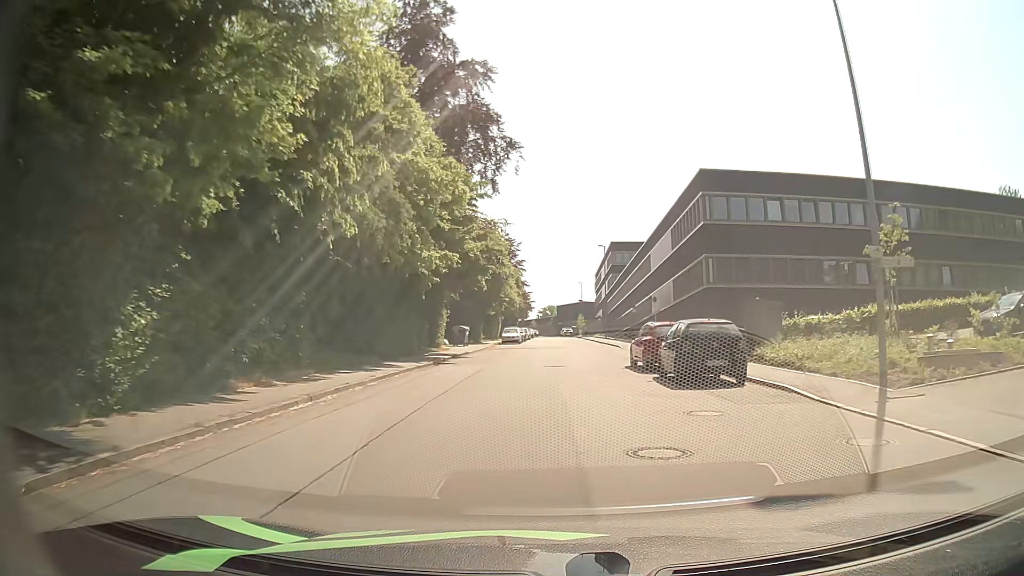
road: residential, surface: asphalt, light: Day
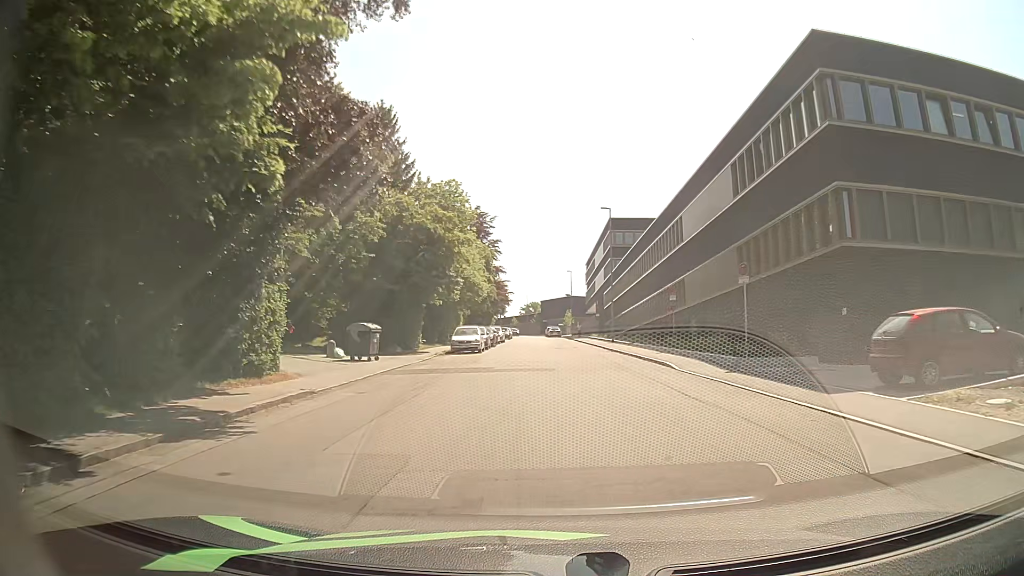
(0.0, +22.9) m; 0°
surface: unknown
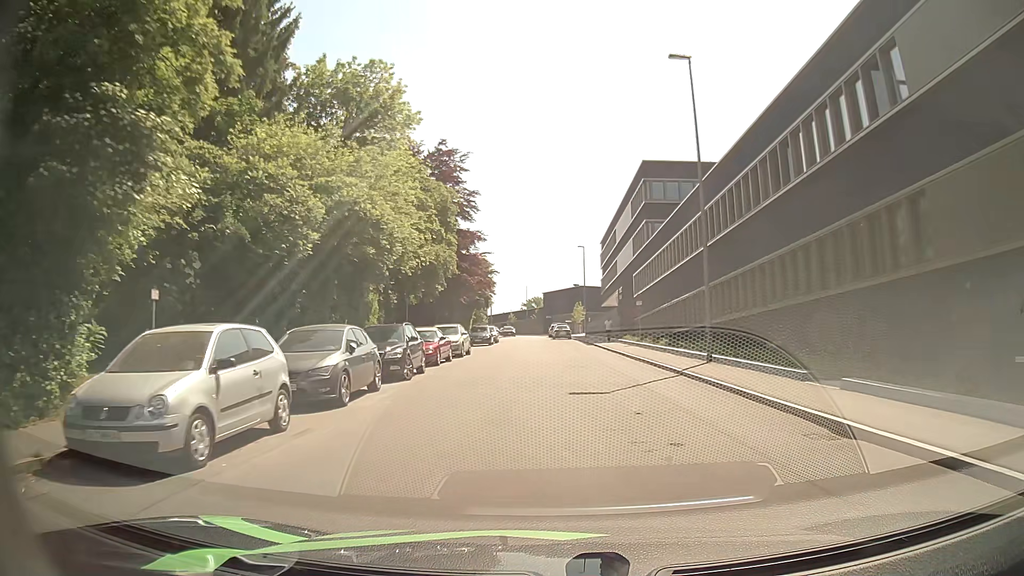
(+0.3, +29.7) m; 0°
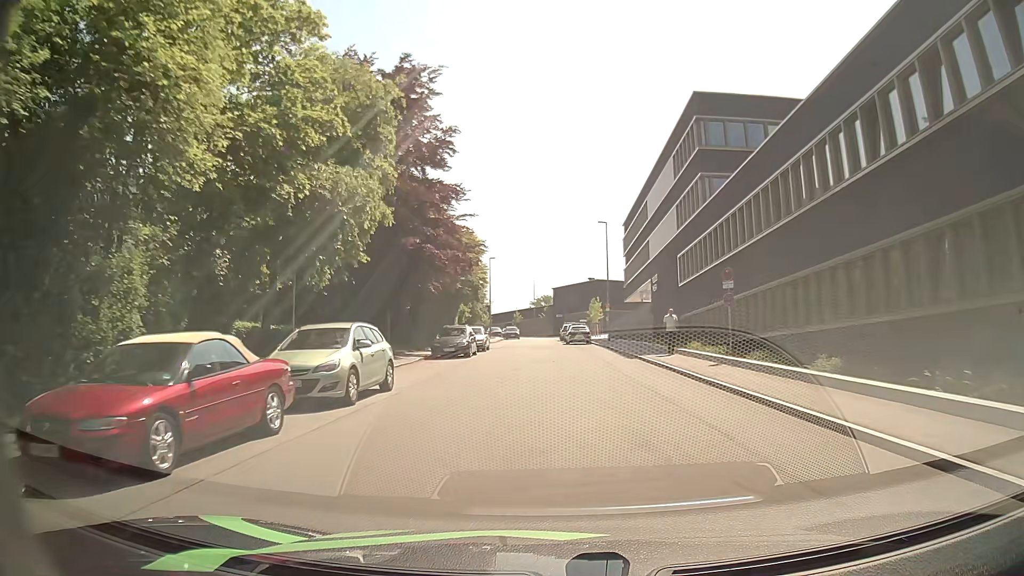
(0.0, +18.1) m; 0°
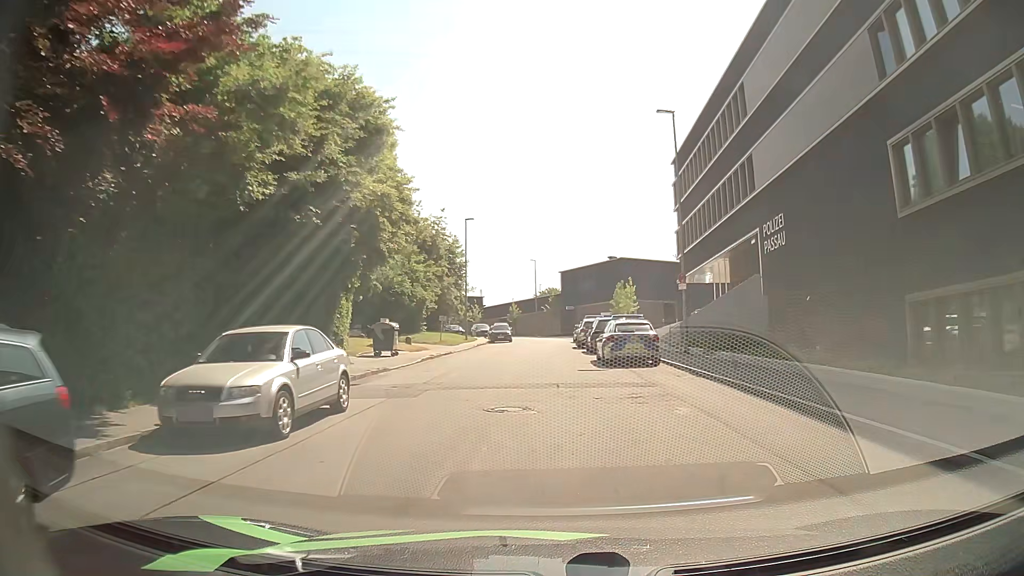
(-0.2, +30.0) m; -1°
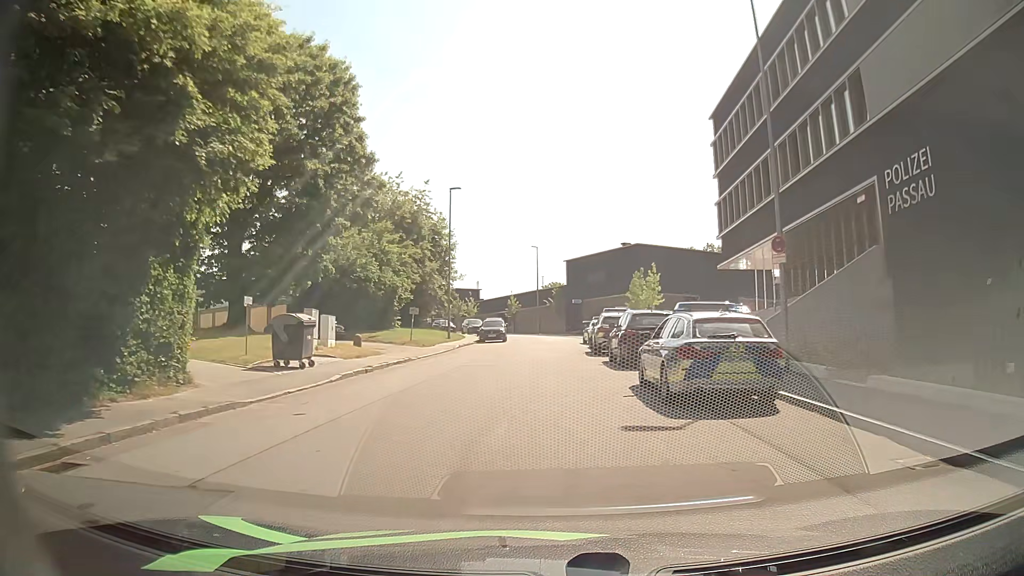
(0.0, +11.2) m; 0°
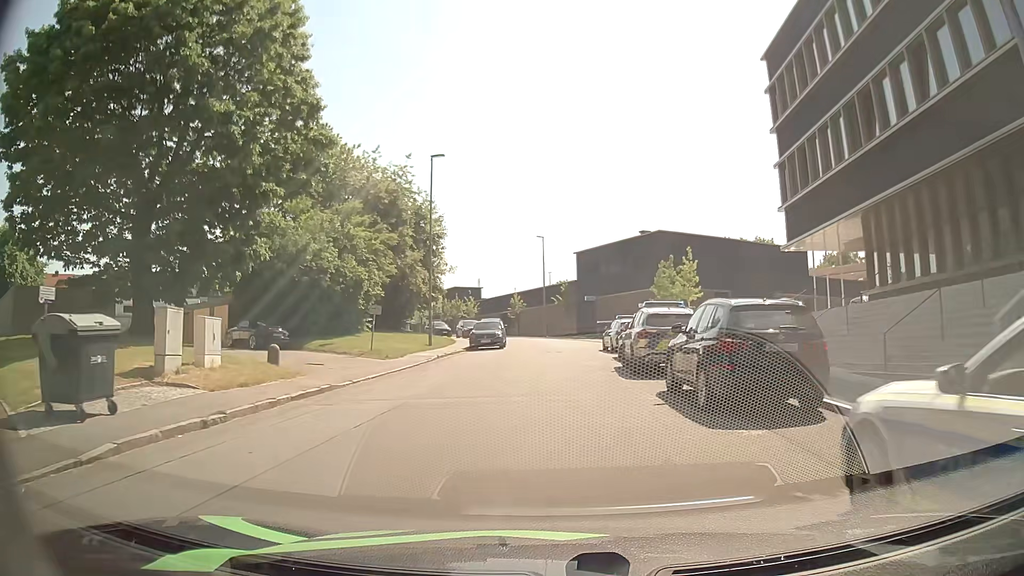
(0.0, +9.7) m; -1°
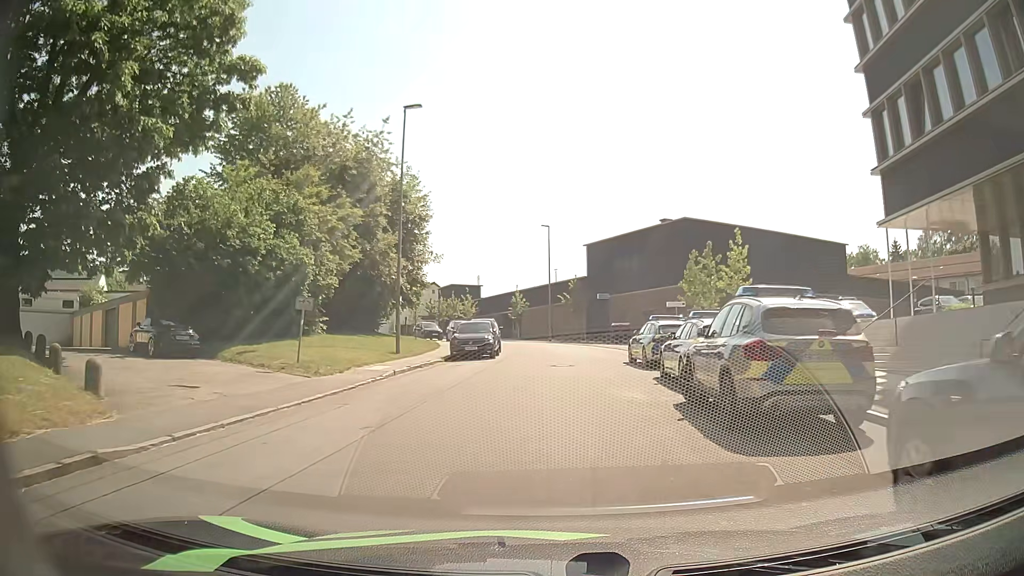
(-0.1, +8.7) m; -2°
(0, +10) (+1, +20) (+1, +30) (+2, +40) (+1, +50) (-2, +59) (-6, +68) (-11, +77) (-15, +86) (-20, +95) m
